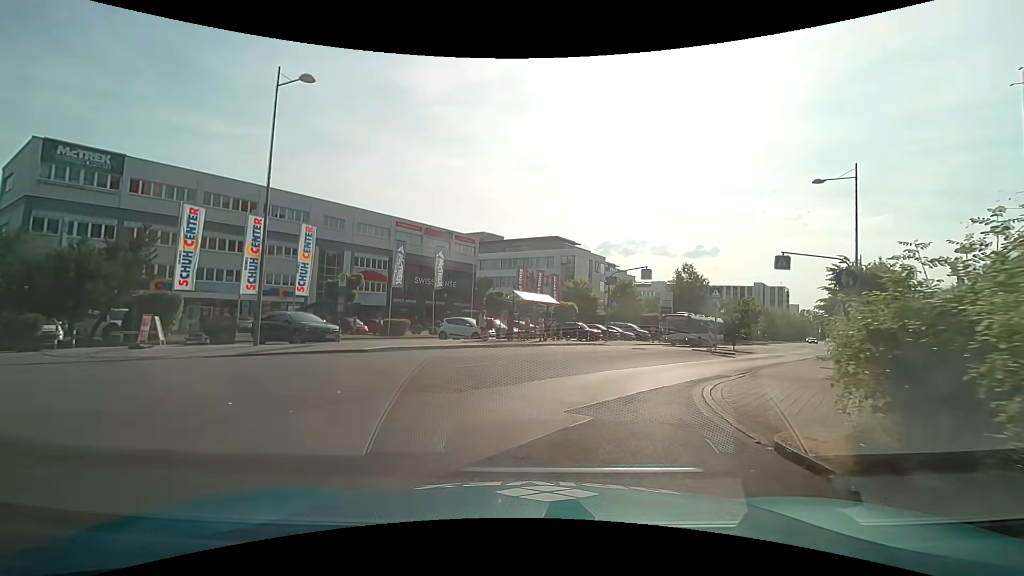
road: service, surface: asphalt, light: Day
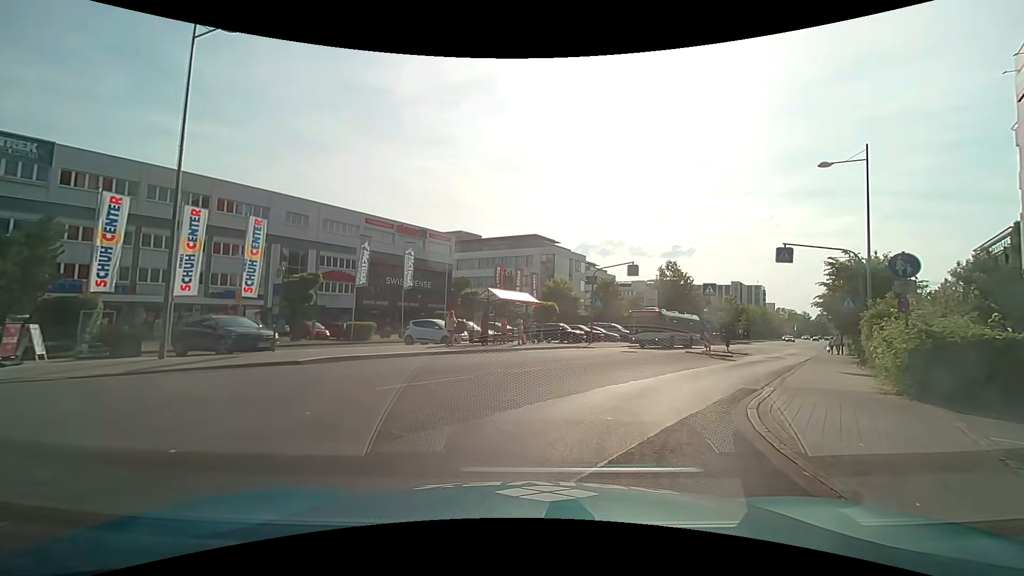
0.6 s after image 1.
(0.0, +3.4) m; +1°
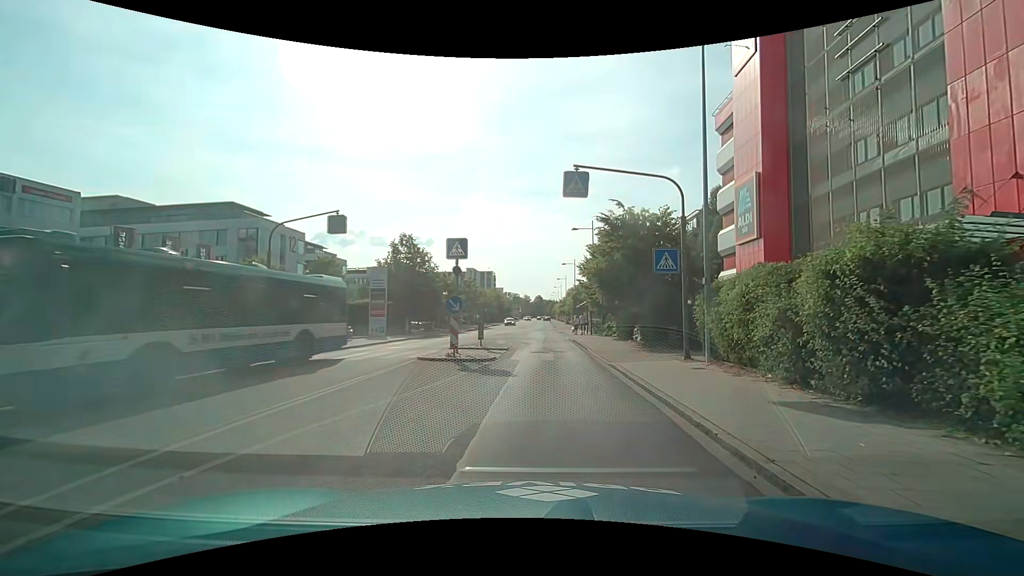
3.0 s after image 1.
(+3.9, +14.3) m; +30°
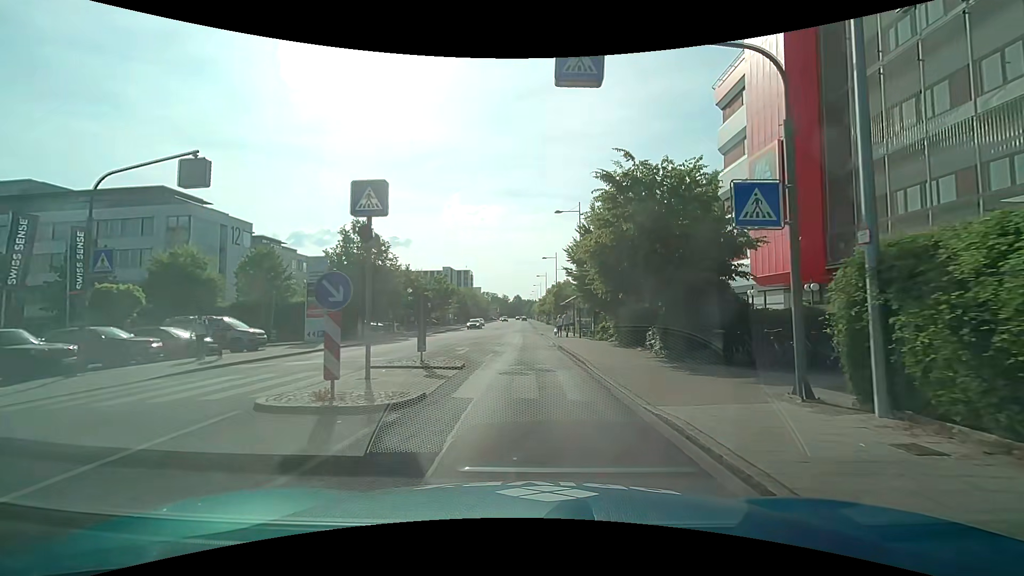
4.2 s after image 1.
(+0.2, +8.0) m; +2°
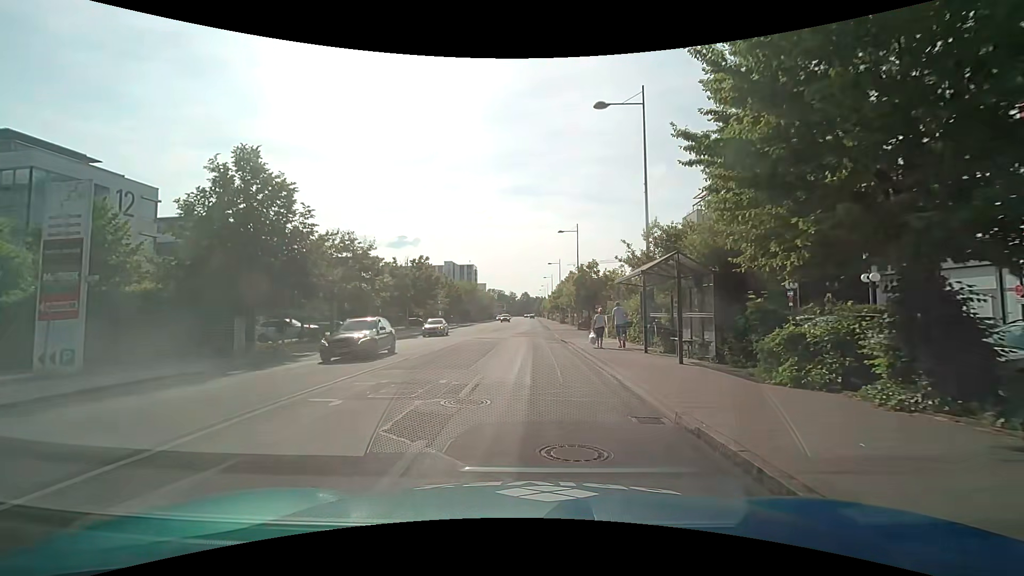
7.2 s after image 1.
(-0.3, +20.2) m; -1°
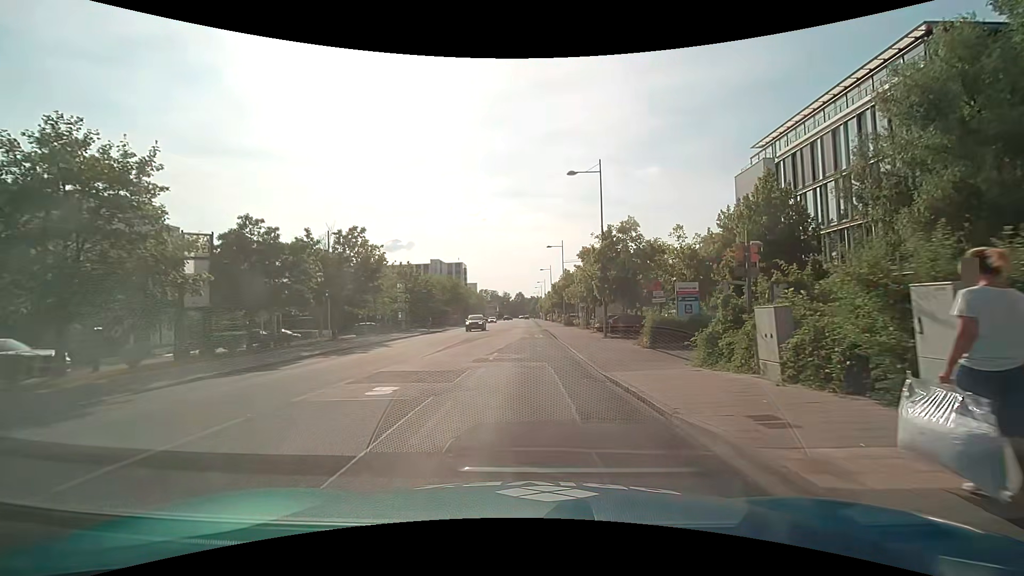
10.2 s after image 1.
(+0.3, +21.2) m; +1°
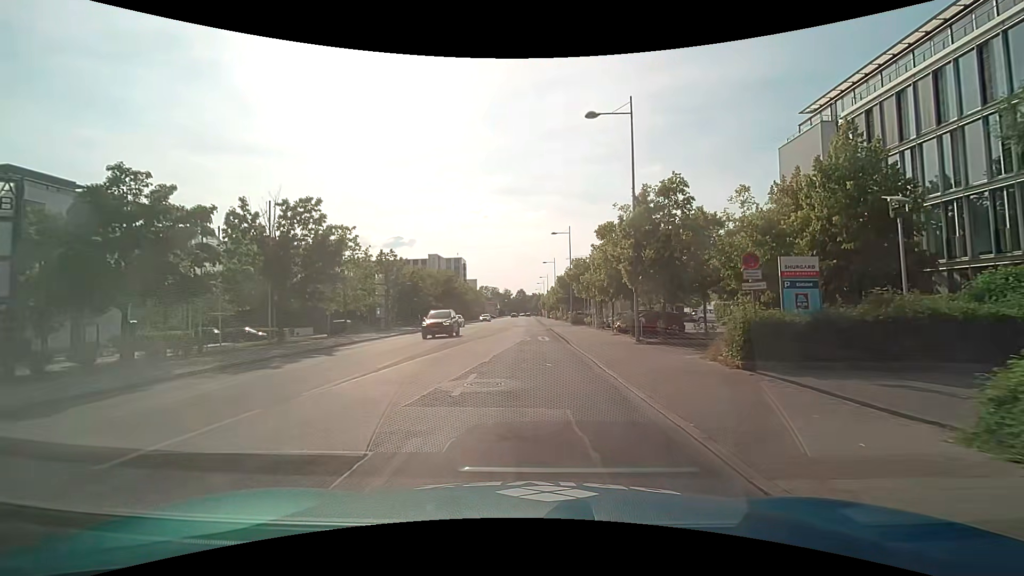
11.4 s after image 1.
(0.0, +8.6) m; 0°
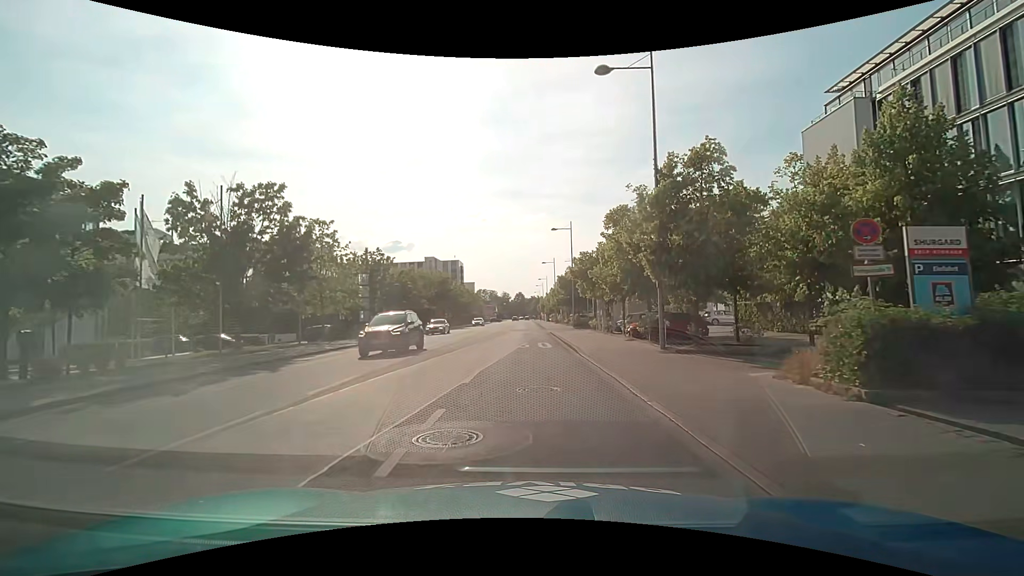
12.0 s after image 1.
(0.0, +4.3) m; -1°
(0, +10) (0, +20) (0, +30) (0, +40) (0, +50) (0, +60) (0, +70) (0, +80) (0, +90) (+1, +100) m
